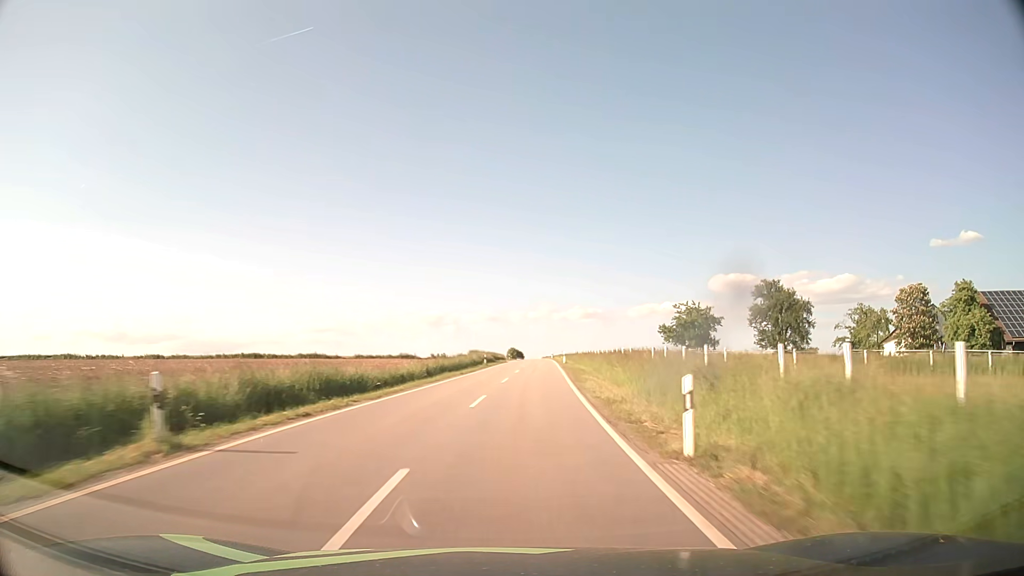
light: Day
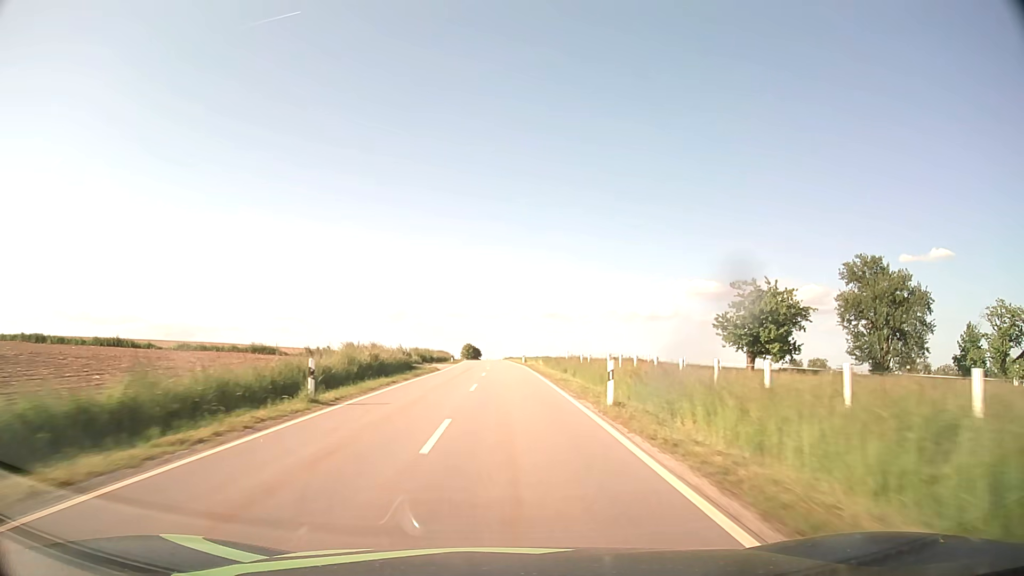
(+2.0, +43.6) m; +4°
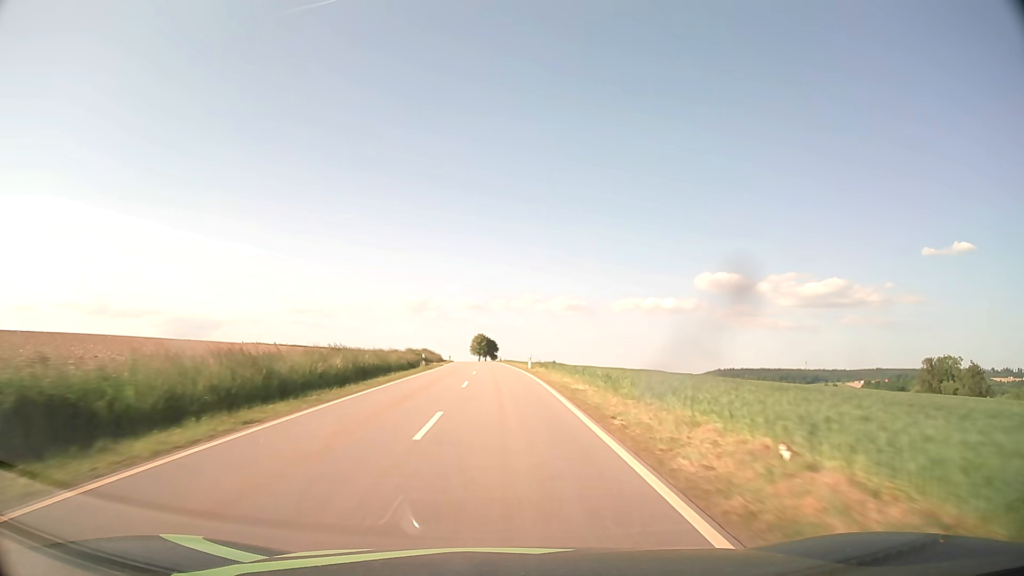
(-0.5, +71.9) m; -2°
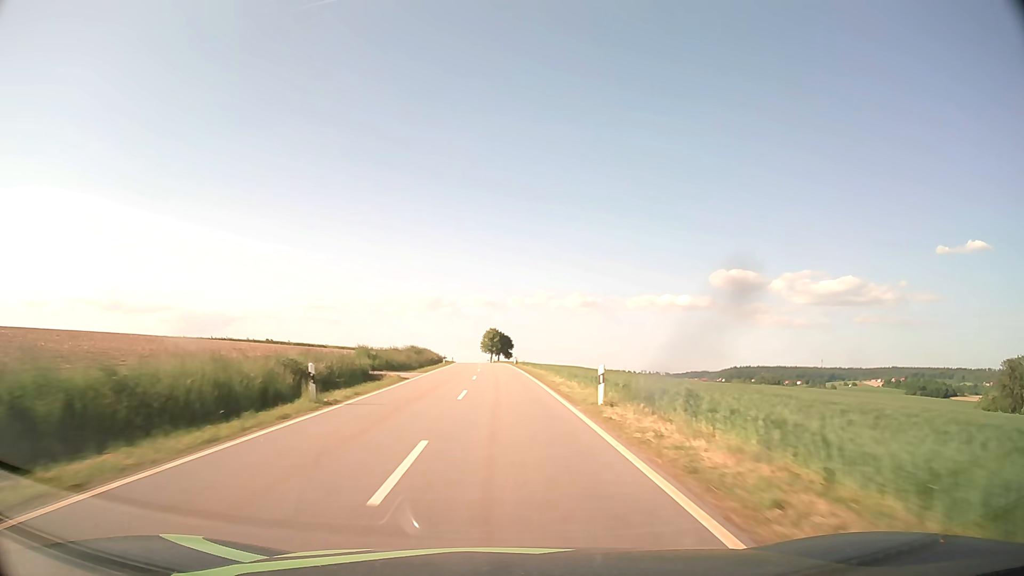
(-0.3, +28.0) m; -1°
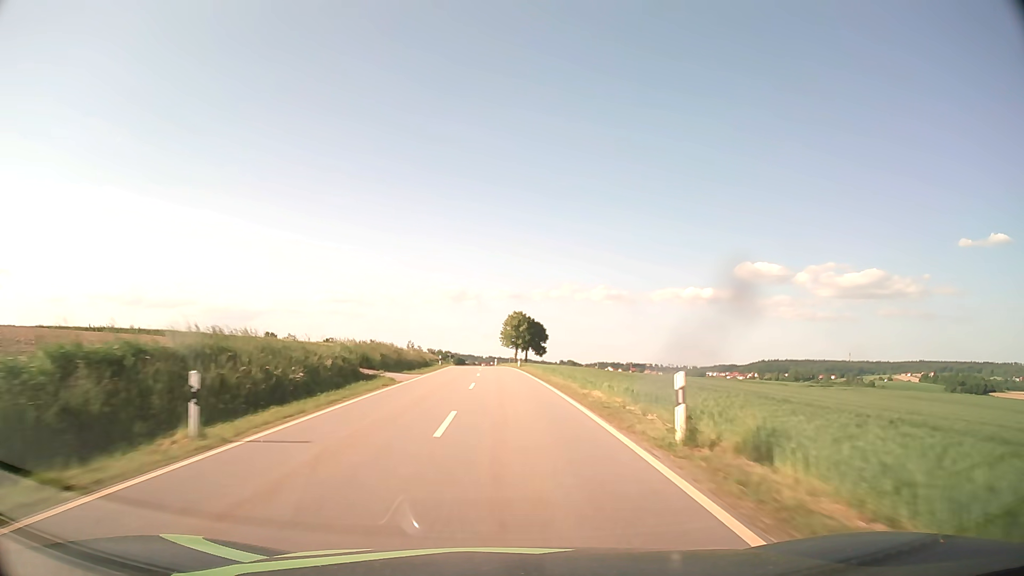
(-1.1, +56.6) m; -2°
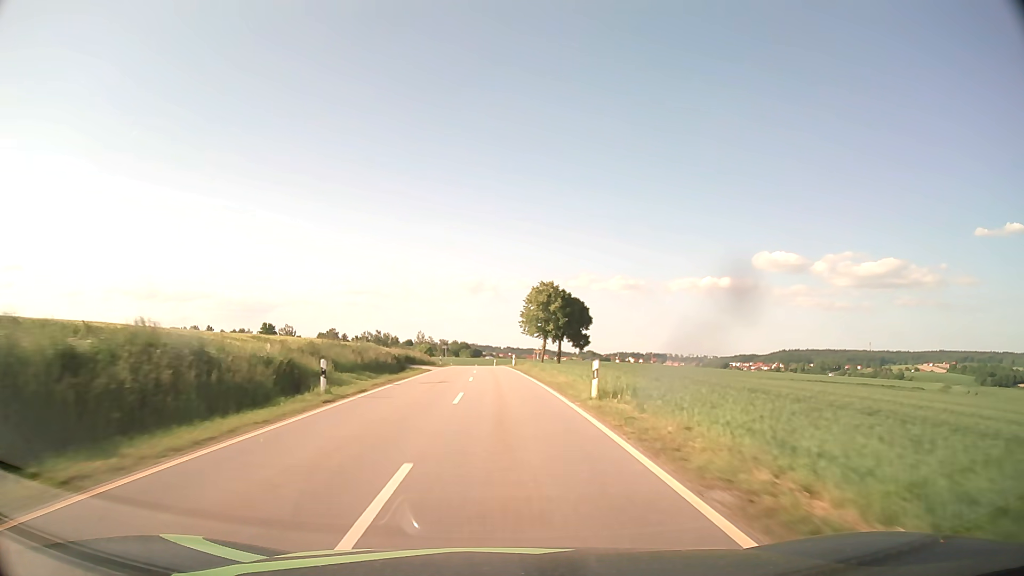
(-0.5, +42.8) m; -1°
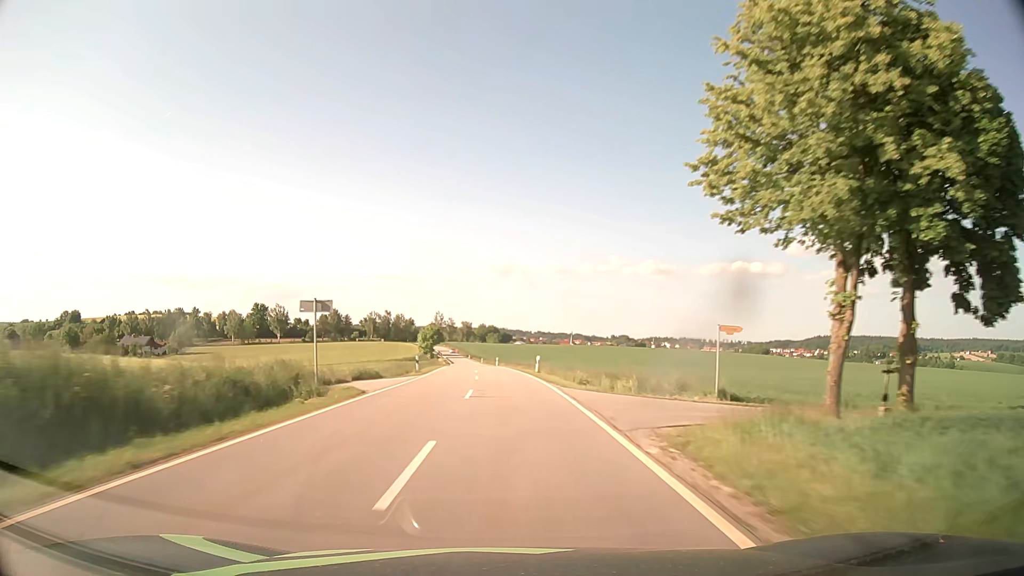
(-1.8, +71.2) m; -3°
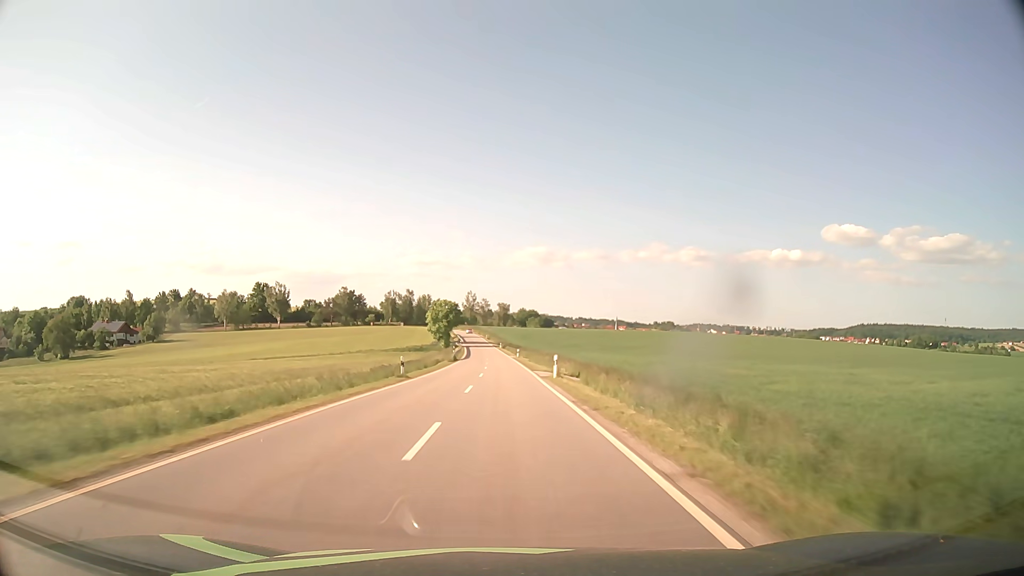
(-1.4, +58.6) m; -3°
(0, +10) (0, +20) (0, +30) (0, +40) (0, +50) (-1, +60) (-1, +70) (-1, +80) (-2, +90) (-2, +100) m
